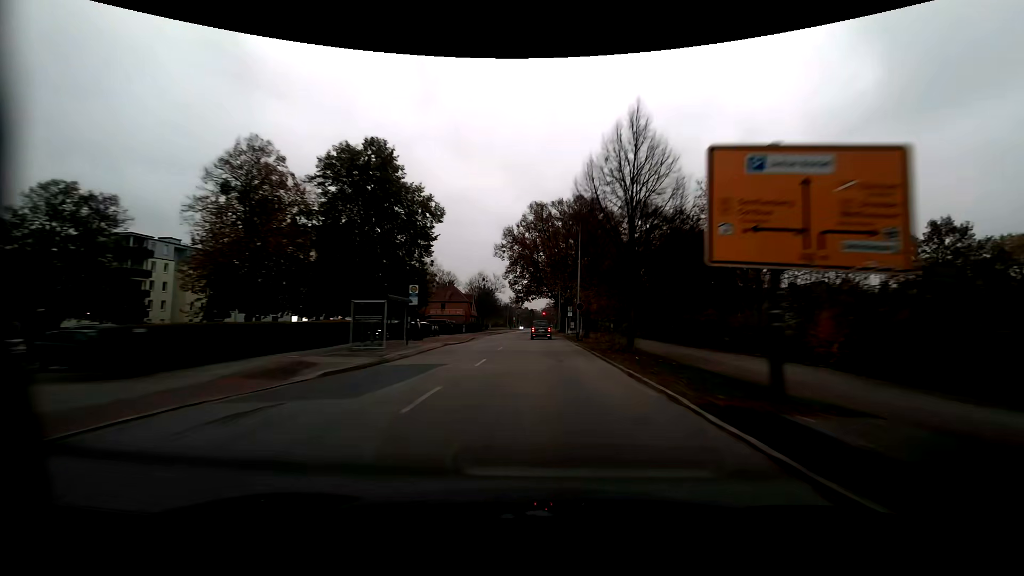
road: residential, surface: asphalt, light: Day
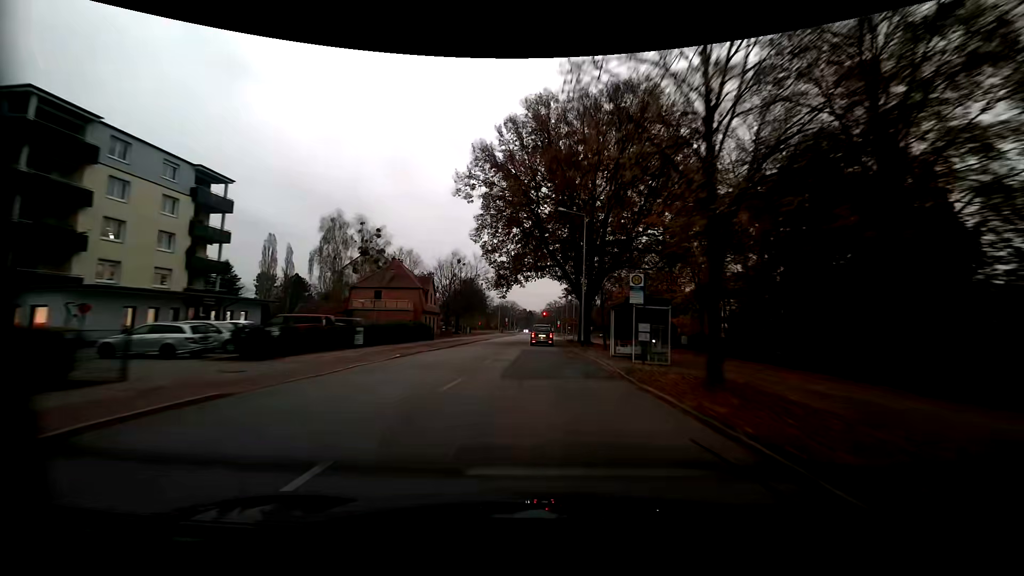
(0.0, +41.3) m; 0°
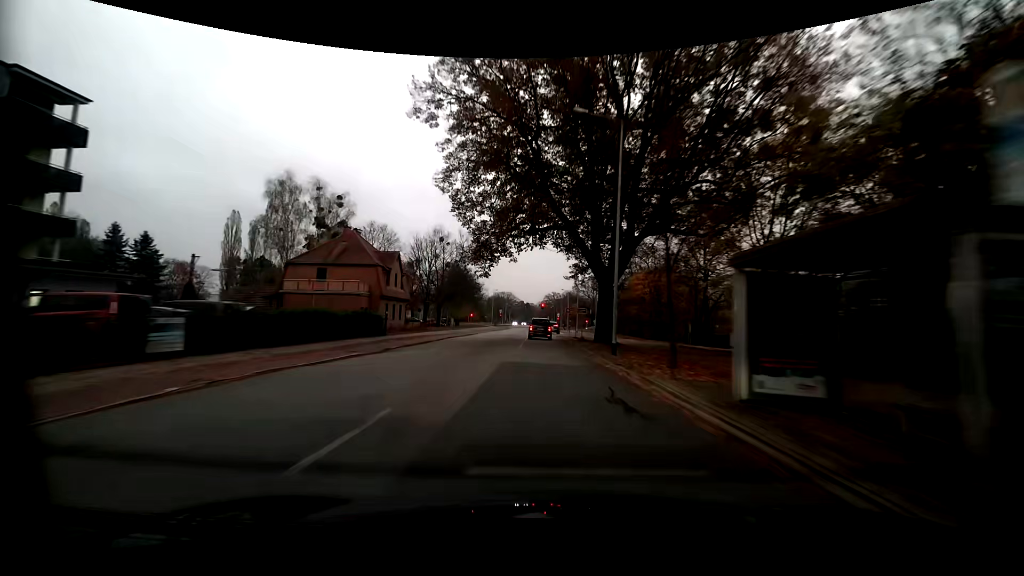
(0.0, +15.5) m; +1°
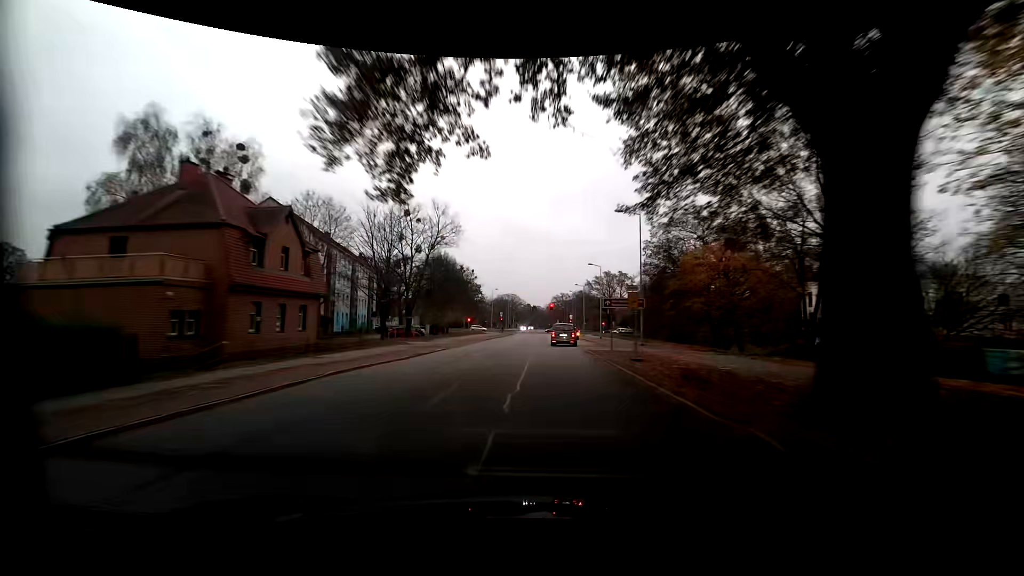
(-0.4, +23.3) m; -2°
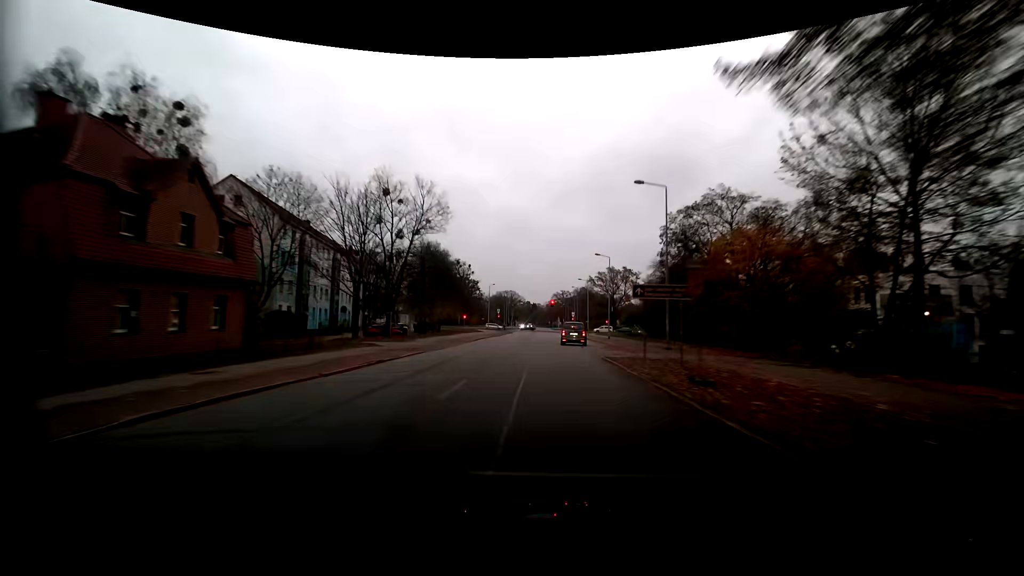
(0.0, +7.7) m; 0°
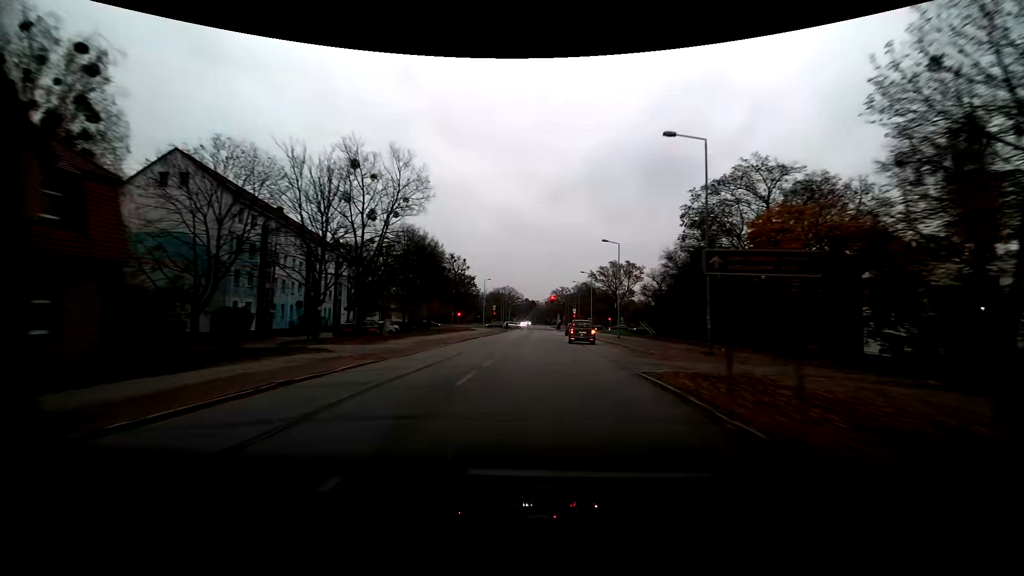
(0.0, +7.6) m; 0°
